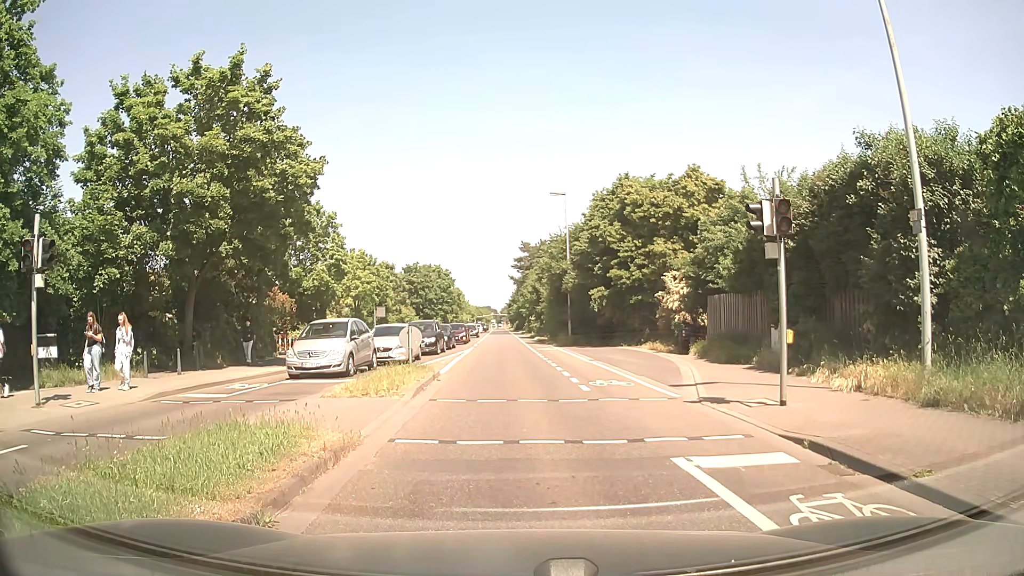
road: secondary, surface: asphalt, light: Day
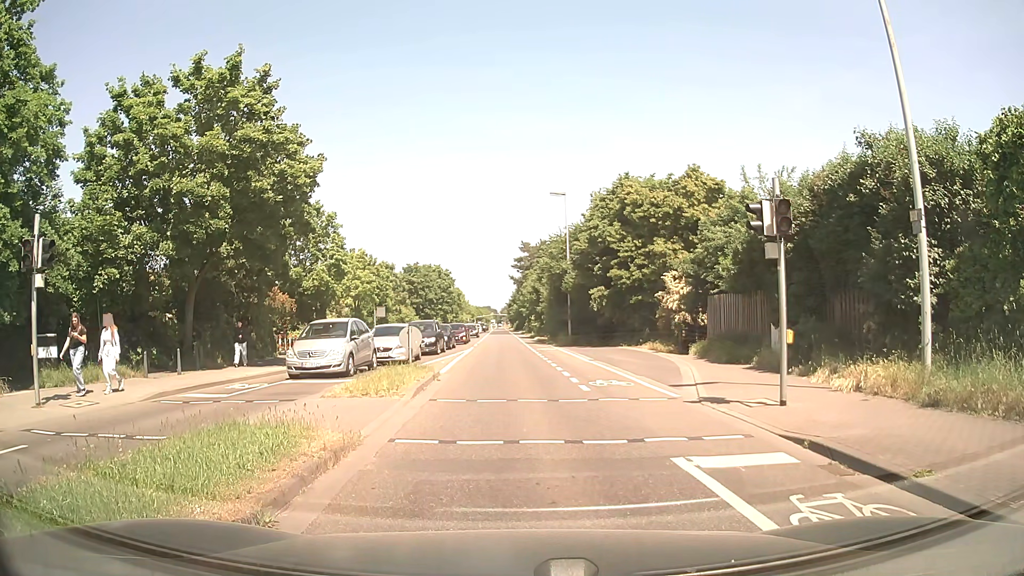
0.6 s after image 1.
(0.0, 0.0) m; 0°
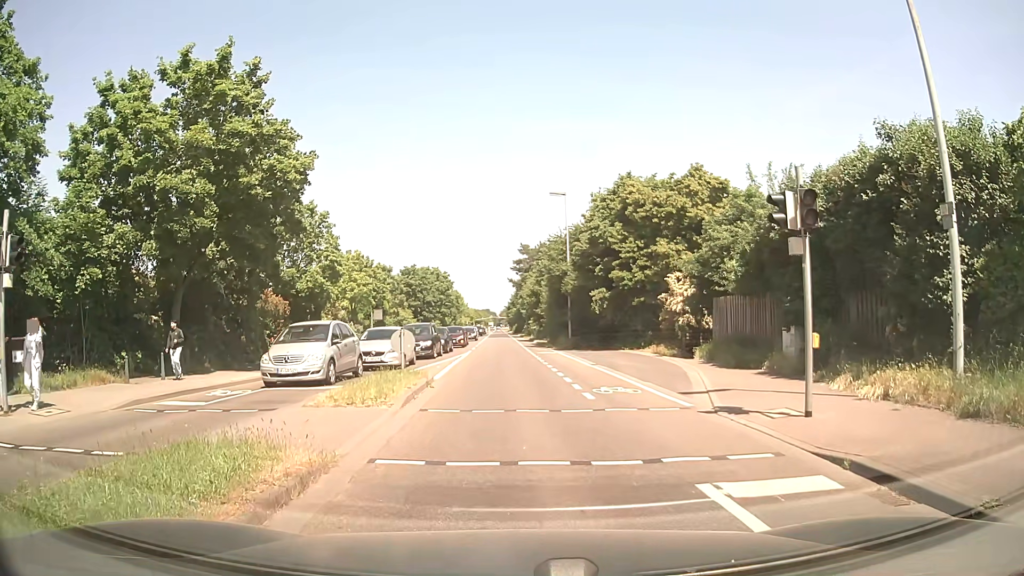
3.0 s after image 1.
(0.0, +1.0) m; 0°
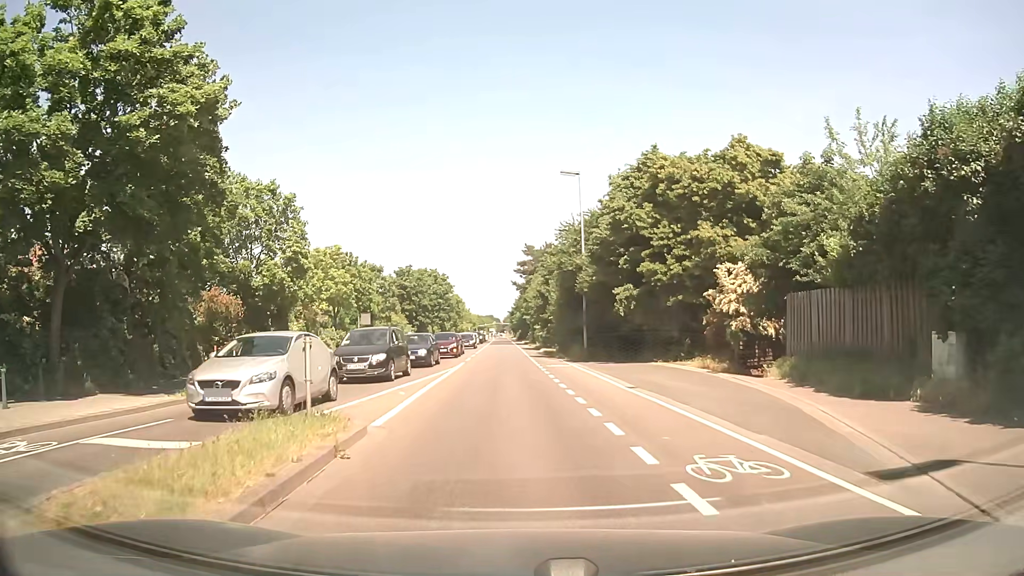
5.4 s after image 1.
(-0.1, +8.1) m; -1°
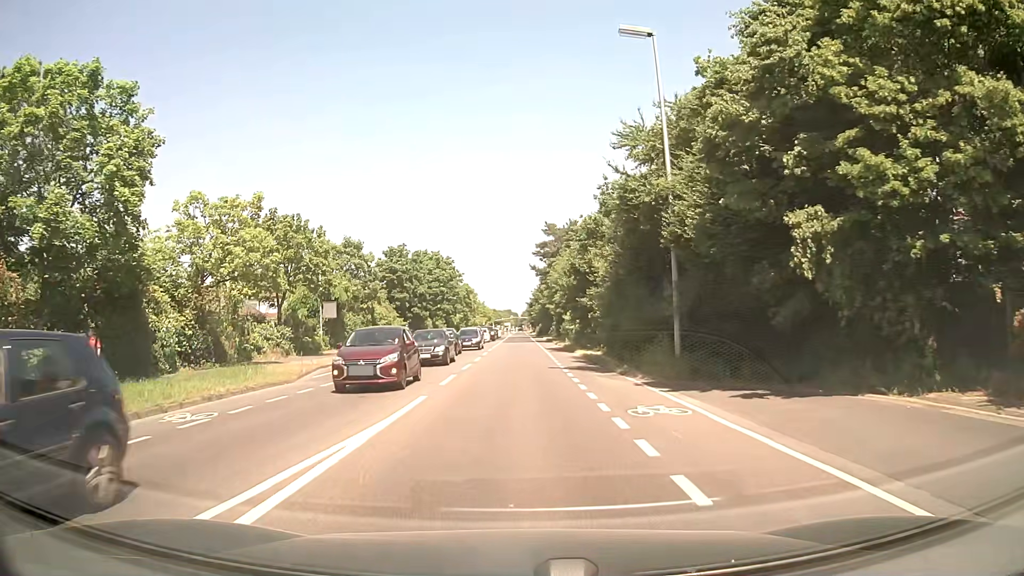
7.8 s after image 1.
(-0.2, +18.4) m; -1°
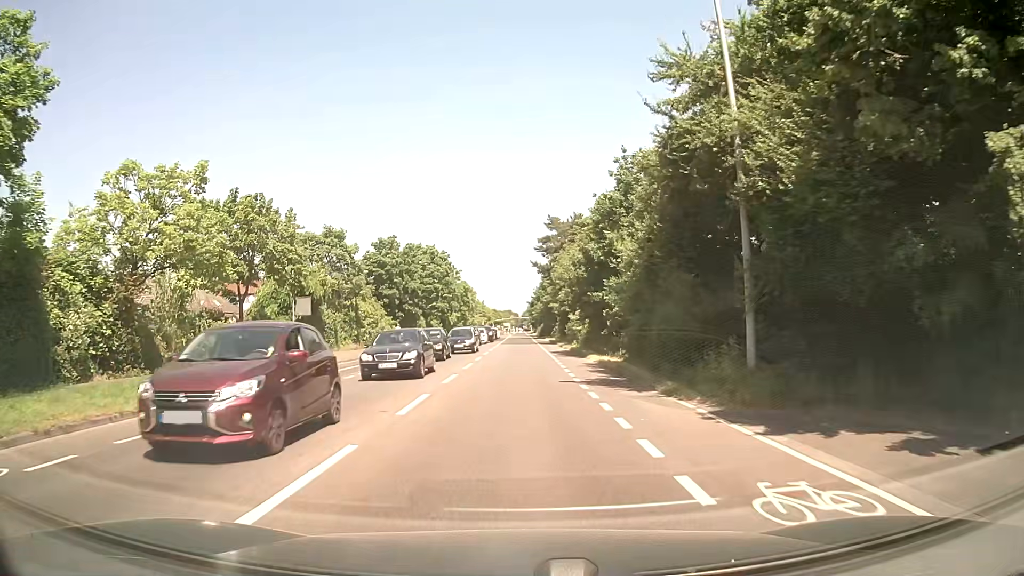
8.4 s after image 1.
(0.0, +6.1) m; 0°
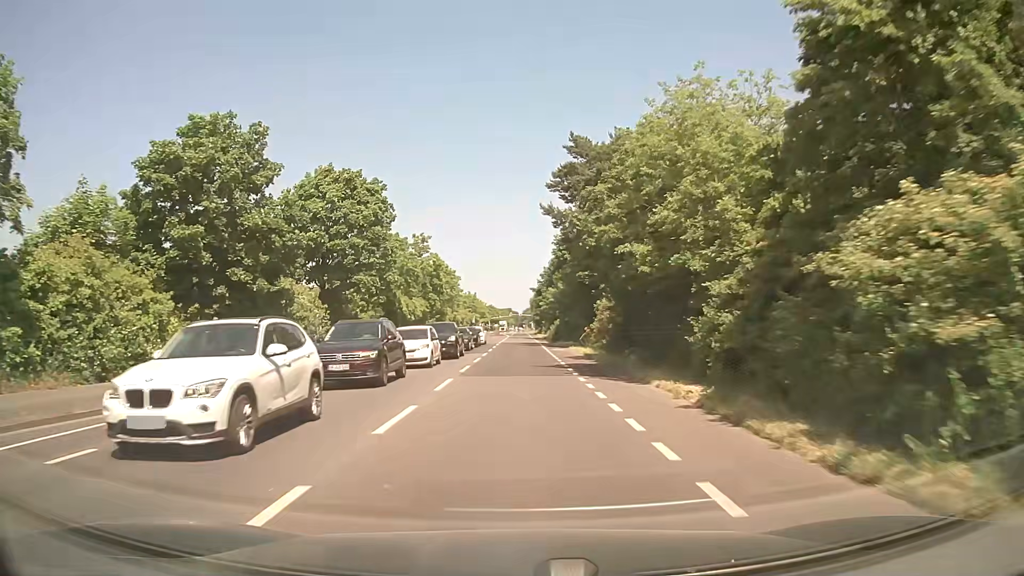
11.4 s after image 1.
(+0.2, +39.0) m; 0°
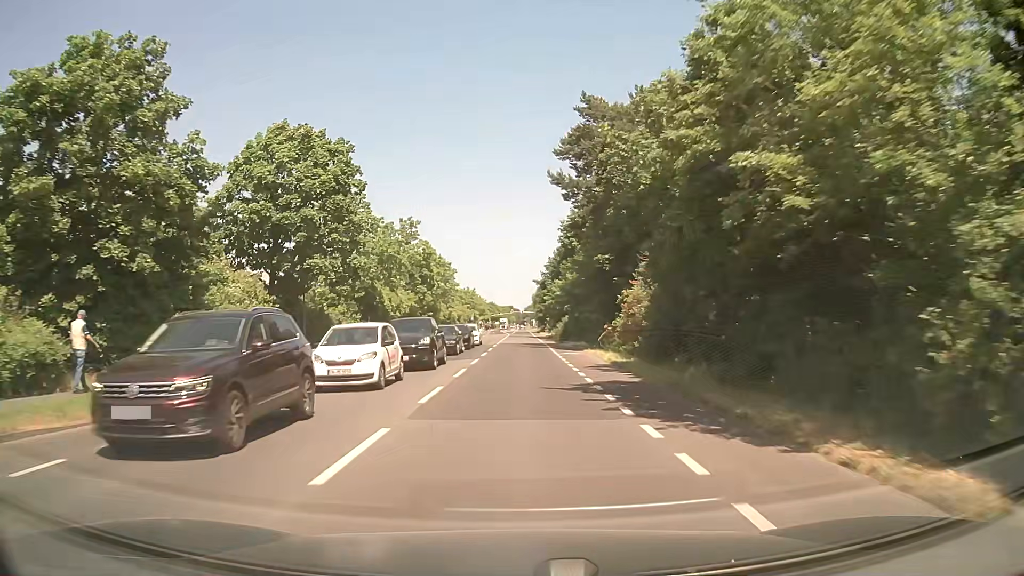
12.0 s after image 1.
(+0.1, +8.9) m; 0°
(0, +10) (0, +20) (0, +30) (0, +40) (0, +50) (0, +60) (0, +70) (+1, +80) (+1, +90) (+1, +100) m
